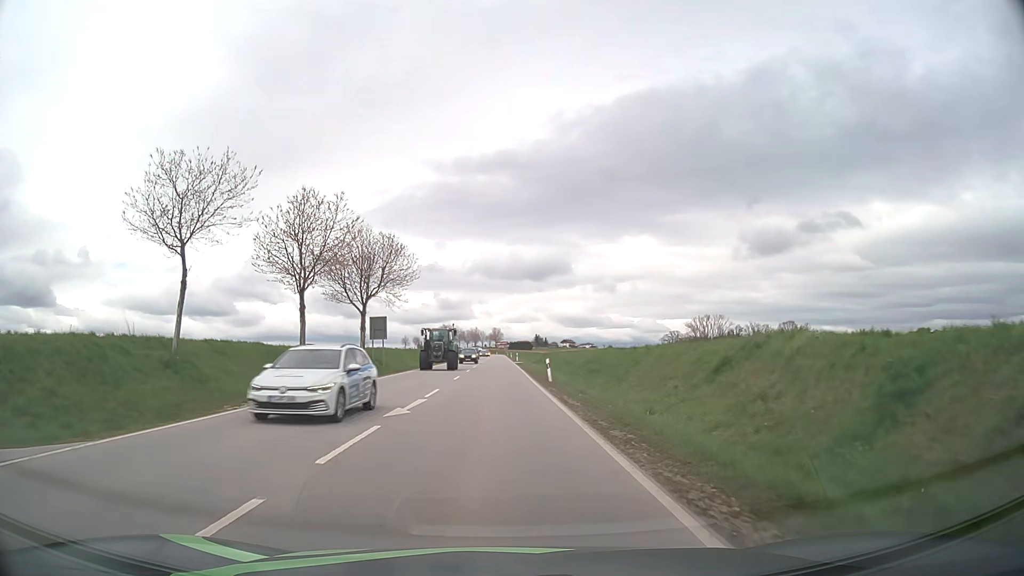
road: secondary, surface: asphalt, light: Day
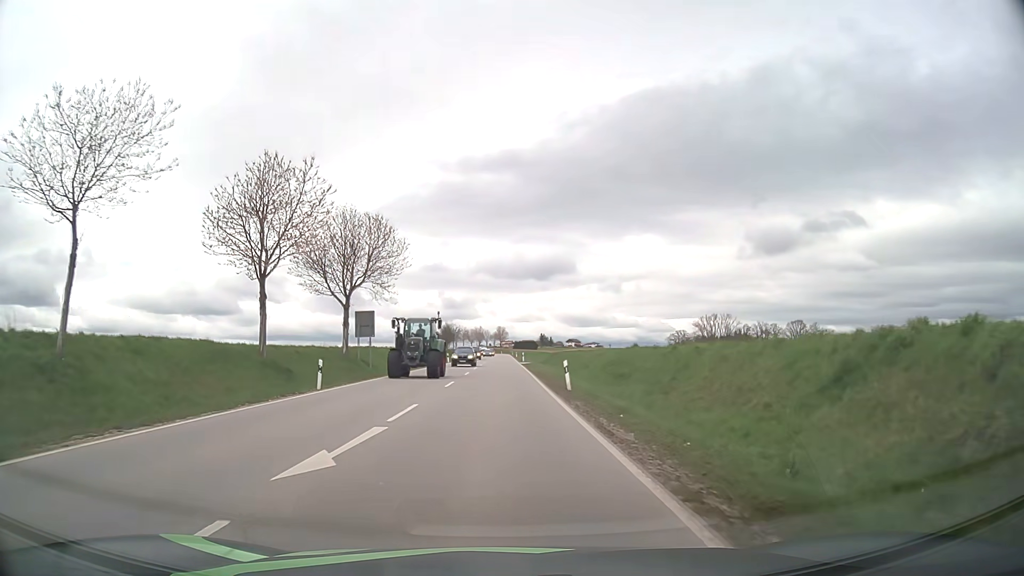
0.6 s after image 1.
(0.0, +7.1) m; -1°
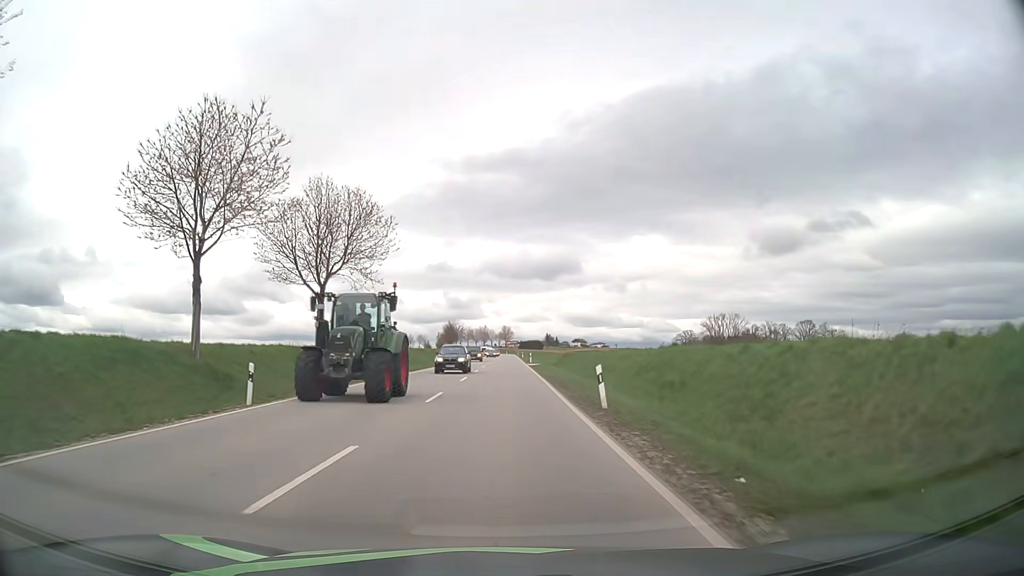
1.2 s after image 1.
(0.0, +7.6) m; 0°
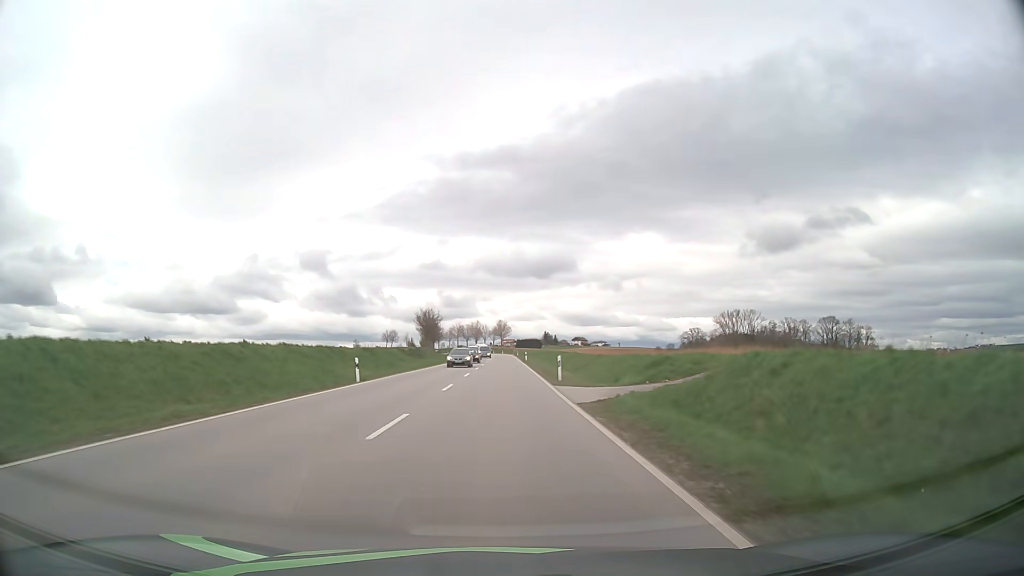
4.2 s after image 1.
(+0.1, +44.2) m; 0°
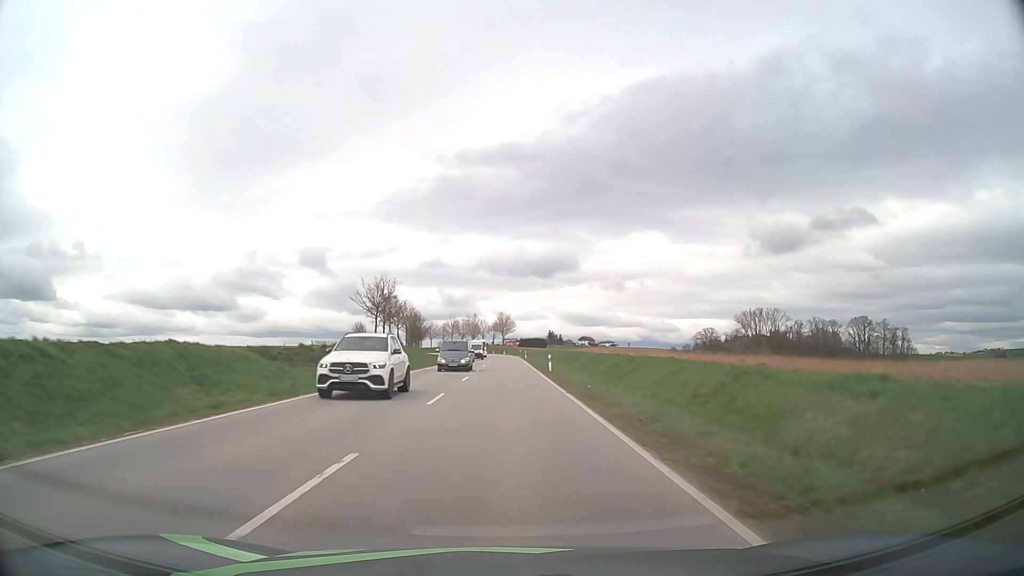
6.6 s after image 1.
(-0.2, +42.2) m; 0°
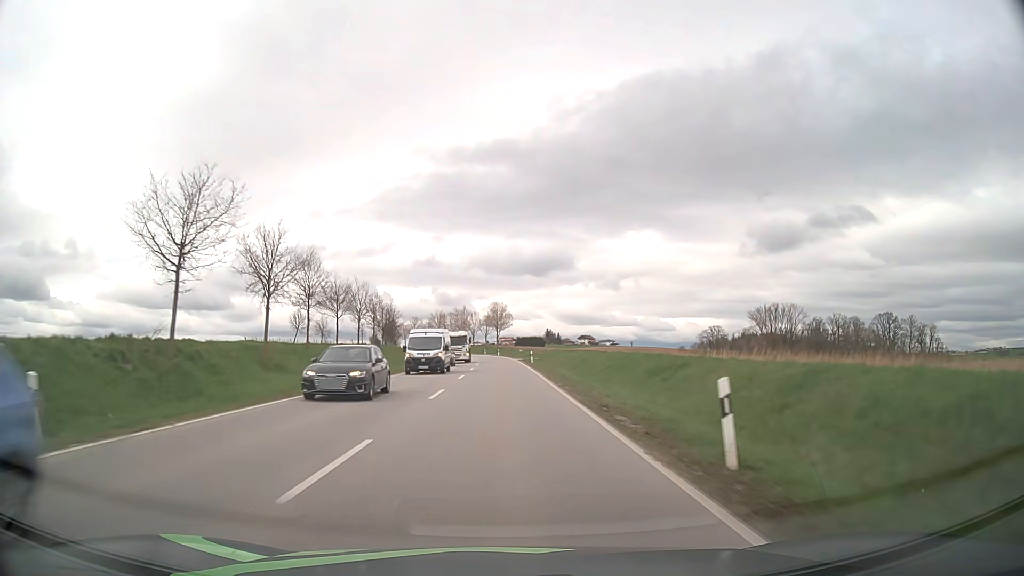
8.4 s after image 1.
(+0.1, +35.1) m; 0°
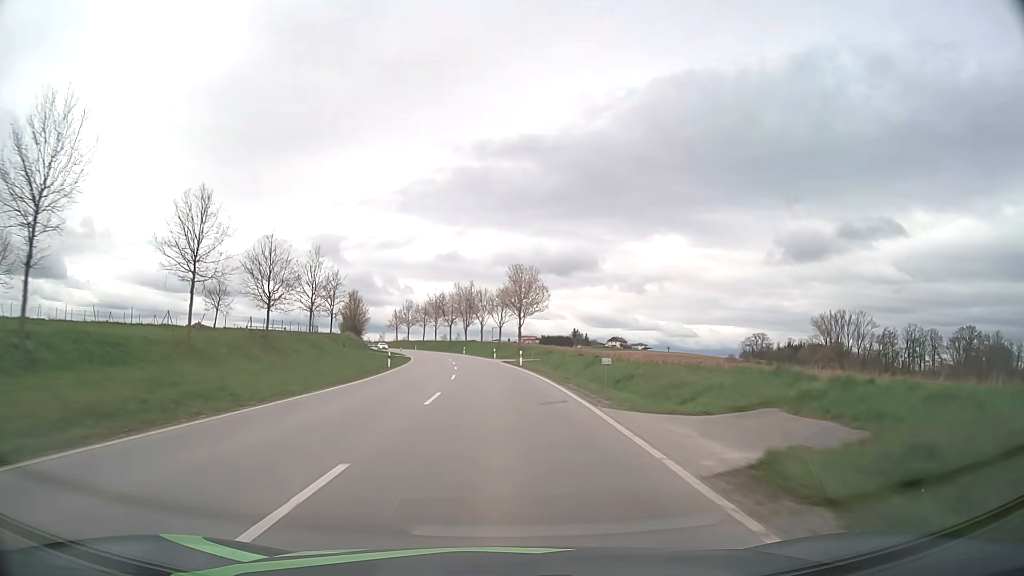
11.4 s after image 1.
(-0.7, +62.7) m; -2°
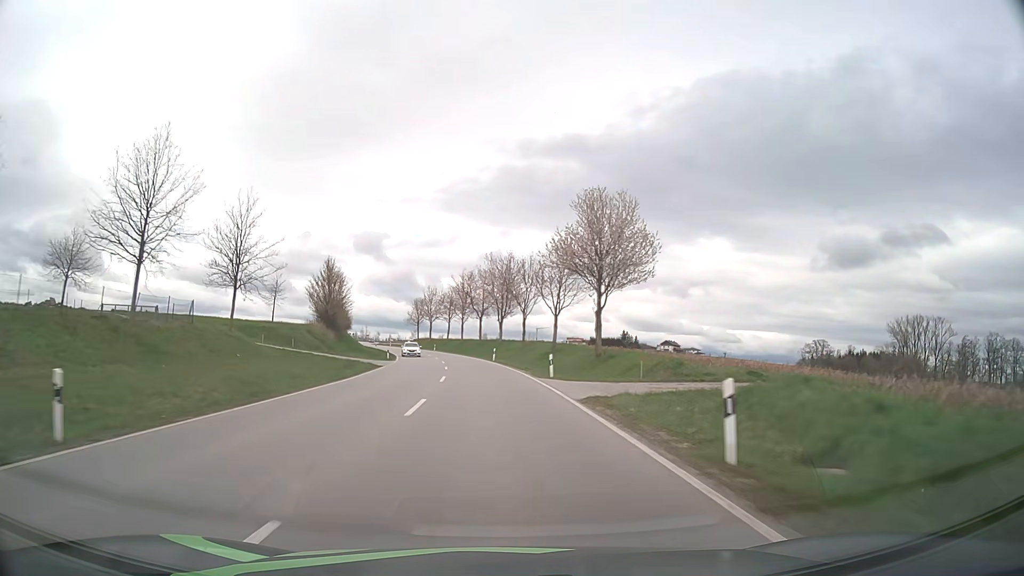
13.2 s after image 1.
(-1.1, +39.0) m; -4°
(0, +10) (0, +20) (-1, +30) (-2, +40) (-3, +50) (-4, +60) (-5, +70) (-7, +80) (-9, +89) (-12, +99) m
